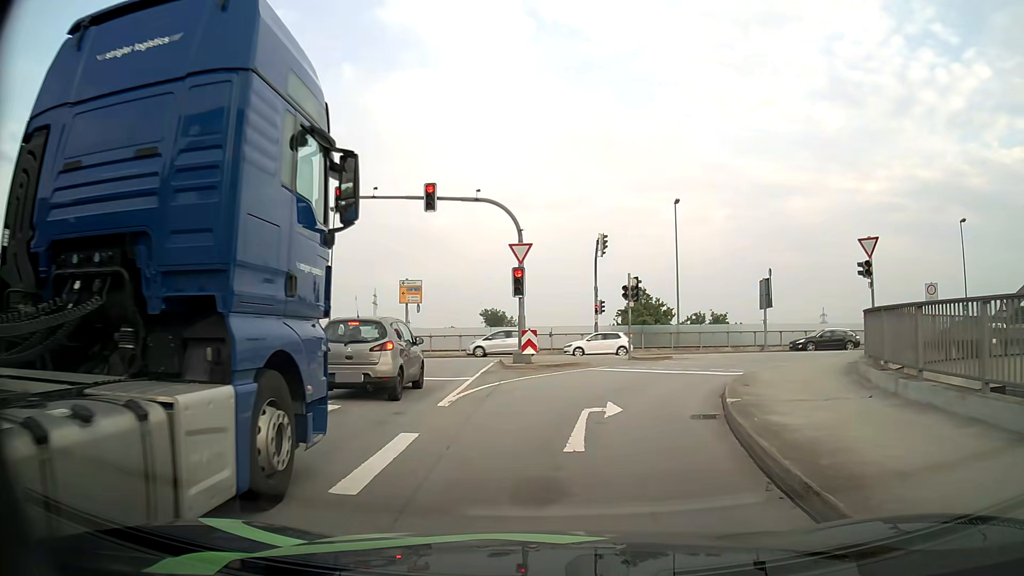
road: primary_link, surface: asphalt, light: Day
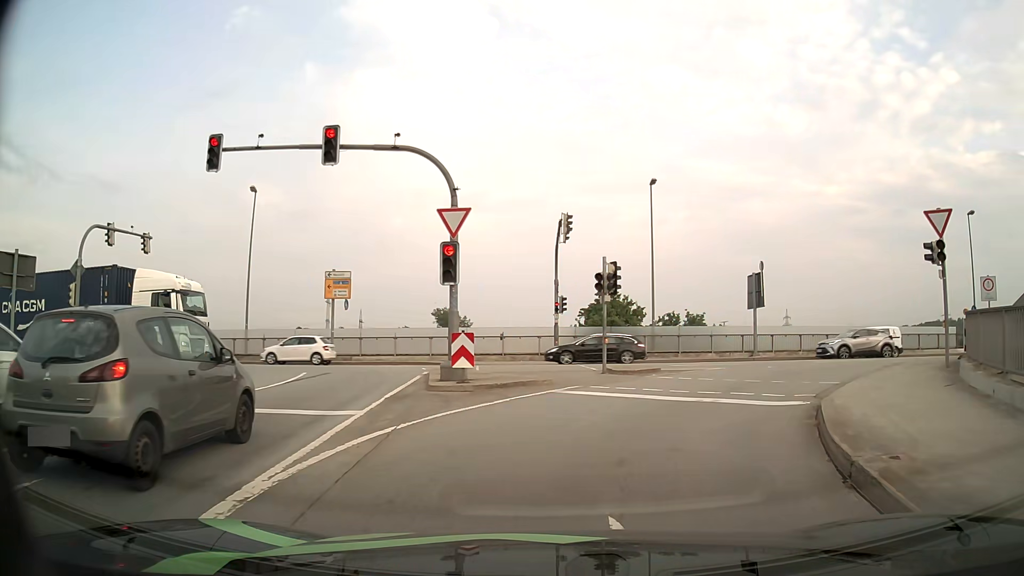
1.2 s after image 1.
(+0.1, +7.0) m; +2°
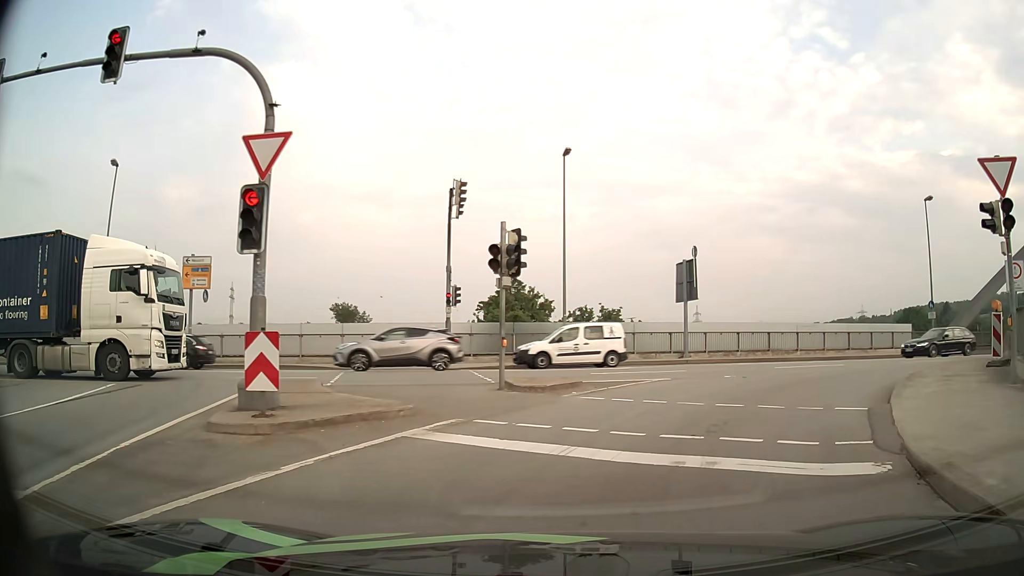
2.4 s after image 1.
(+0.4, +6.0) m; +9°
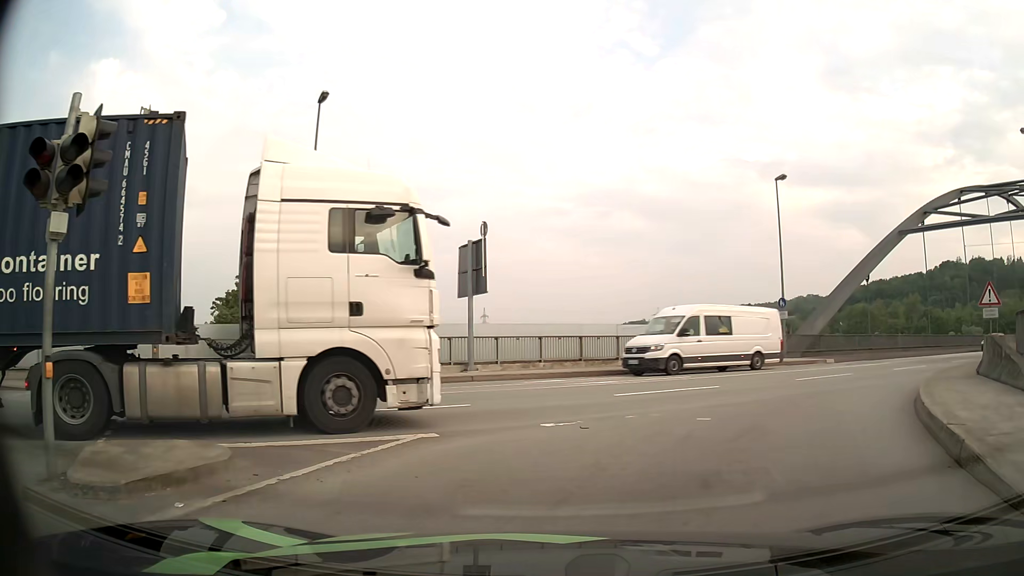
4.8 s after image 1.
(+1.2, +8.3) m; +18°
(+2, +10) (+8, +18) (+15, +24) (+24, +30) (+32, +36) (+39, +42) (+47, +48) (+55, +54) (+63, +60) (+71, +66) m
